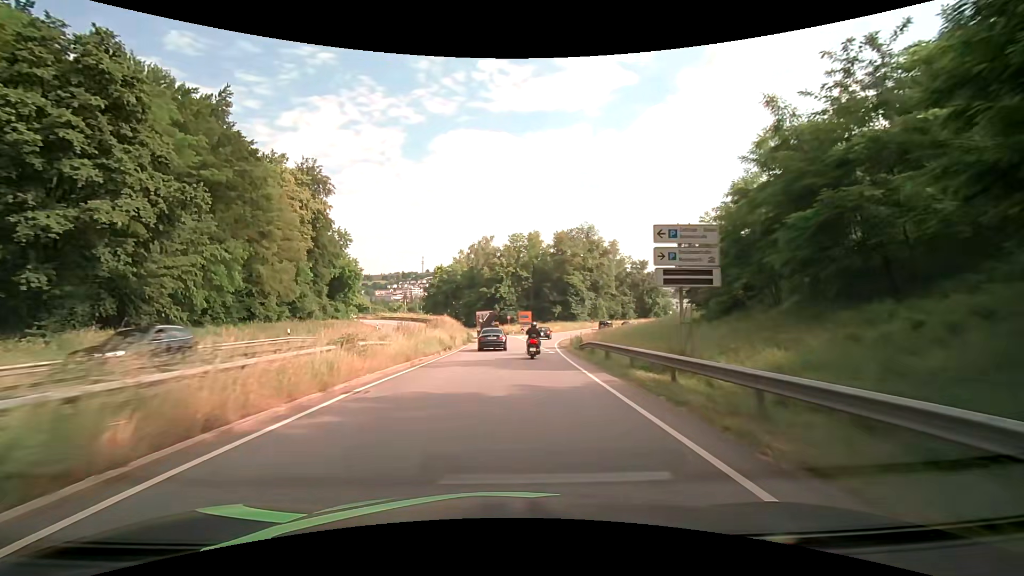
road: primary_link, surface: asphalt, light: Day
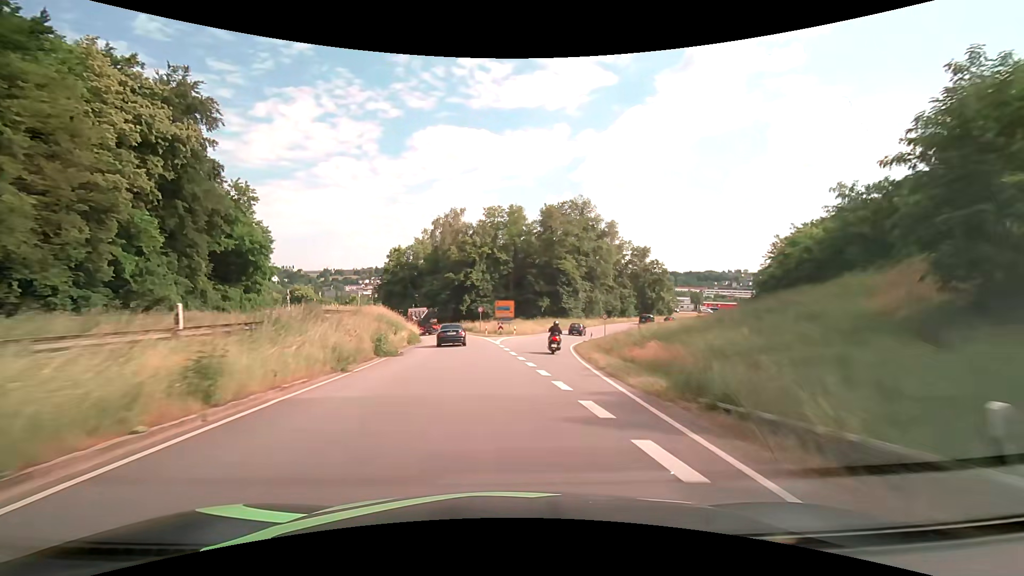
(+0.5, +26.4) m; +3°
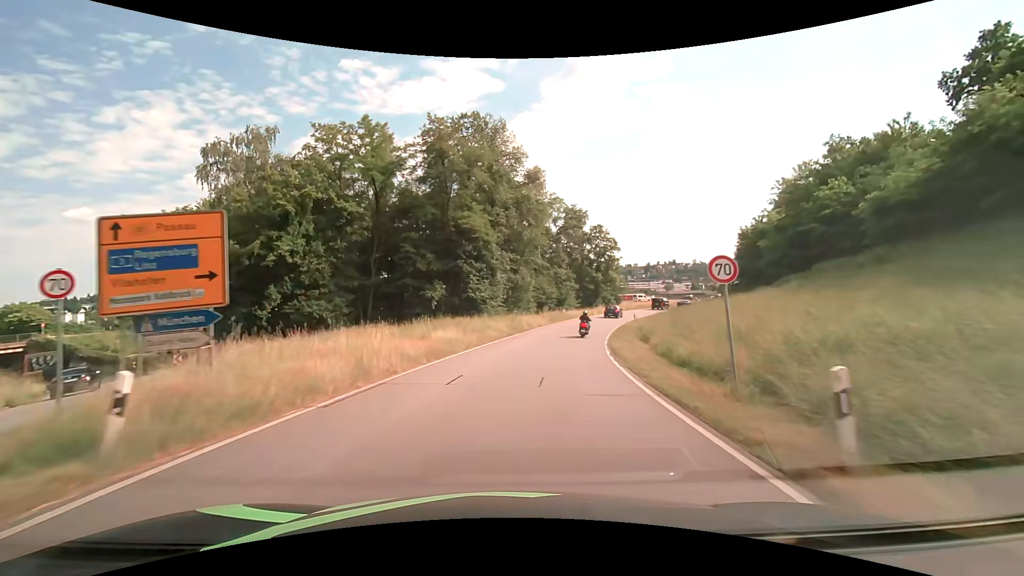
(+3.5, +43.0) m; +11°
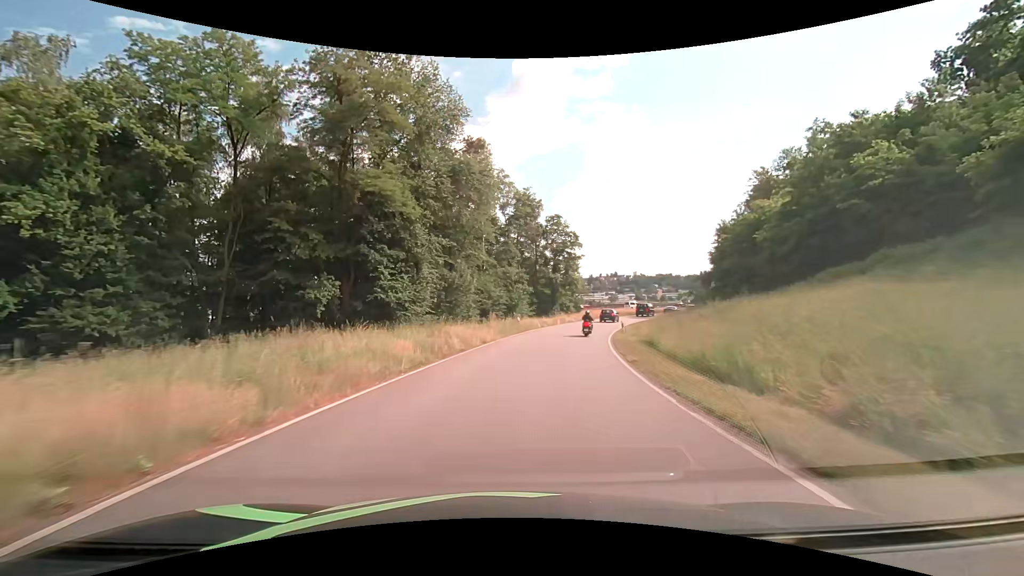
(+0.8, +16.9) m; +6°
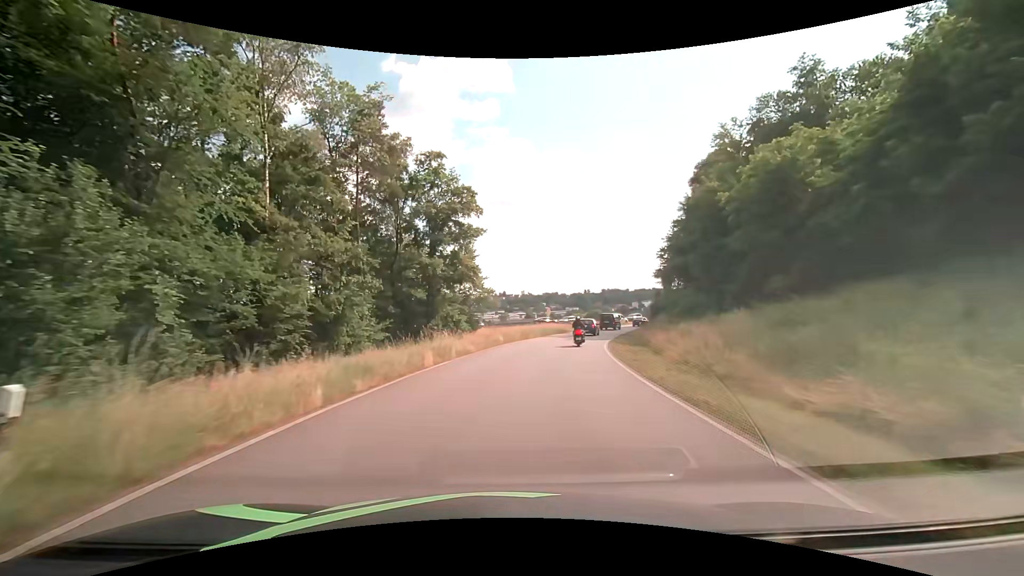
(+3.6, +31.7) m; +13°
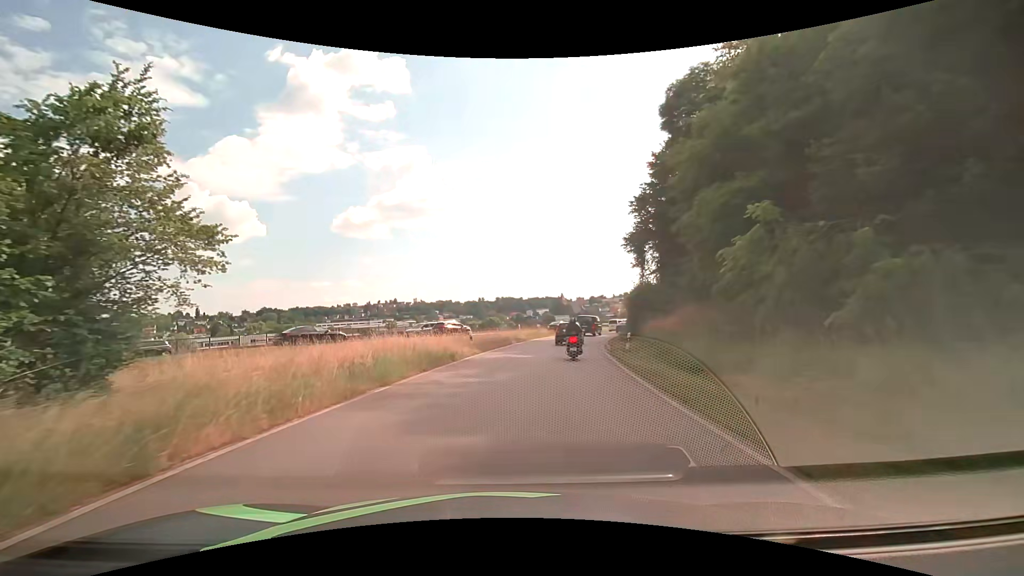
(+3.4, +31.7) m; +12°
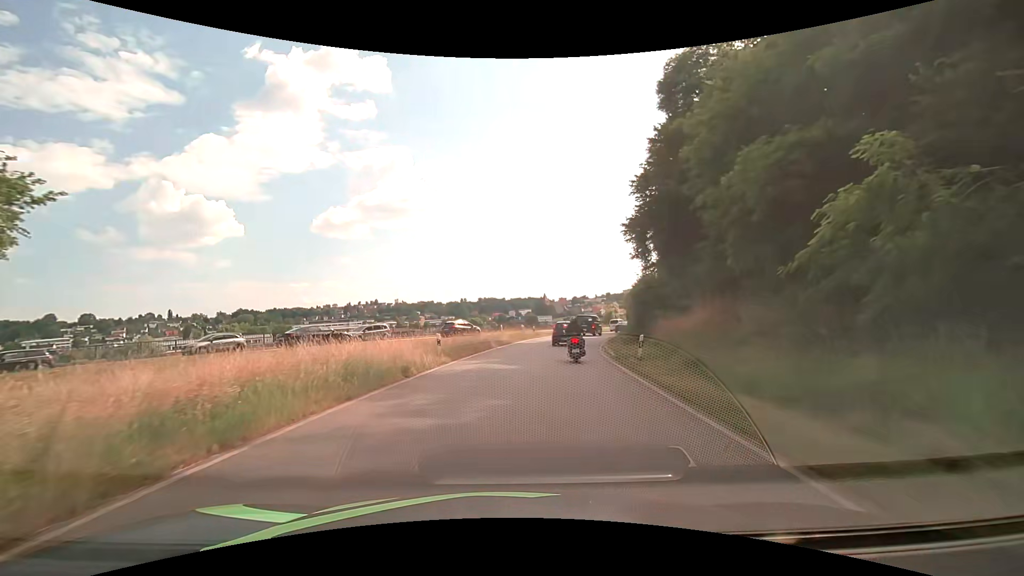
(+0.1, +5.2) m; +2°
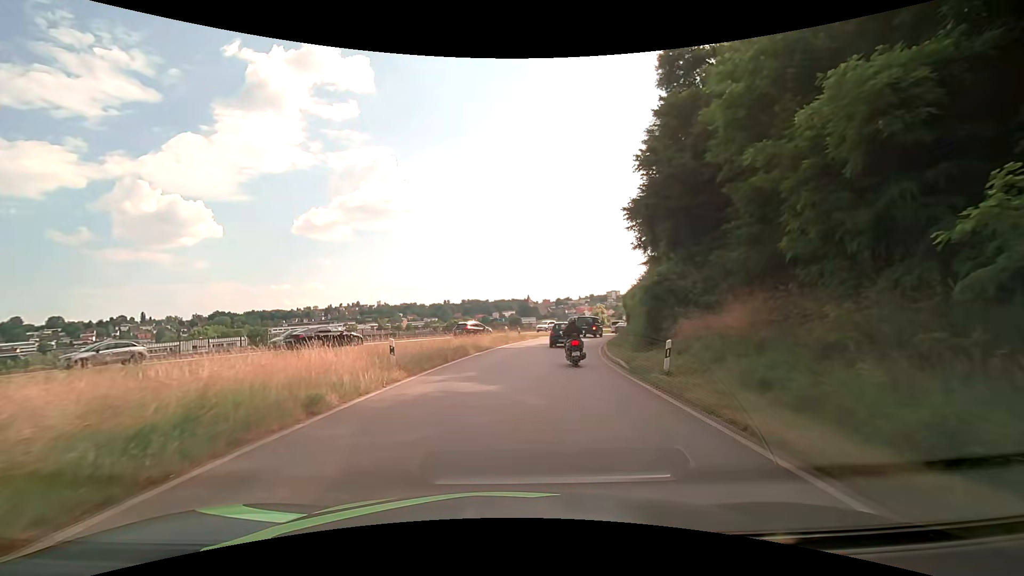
(+0.1, +4.9) m; +2°
(0, +10) (+1, +20) (+3, +30) (+5, +40) (+8, +49) (+11, +59) (+15, +68) (+20, +76) (+25, +85) (+31, +93) m
